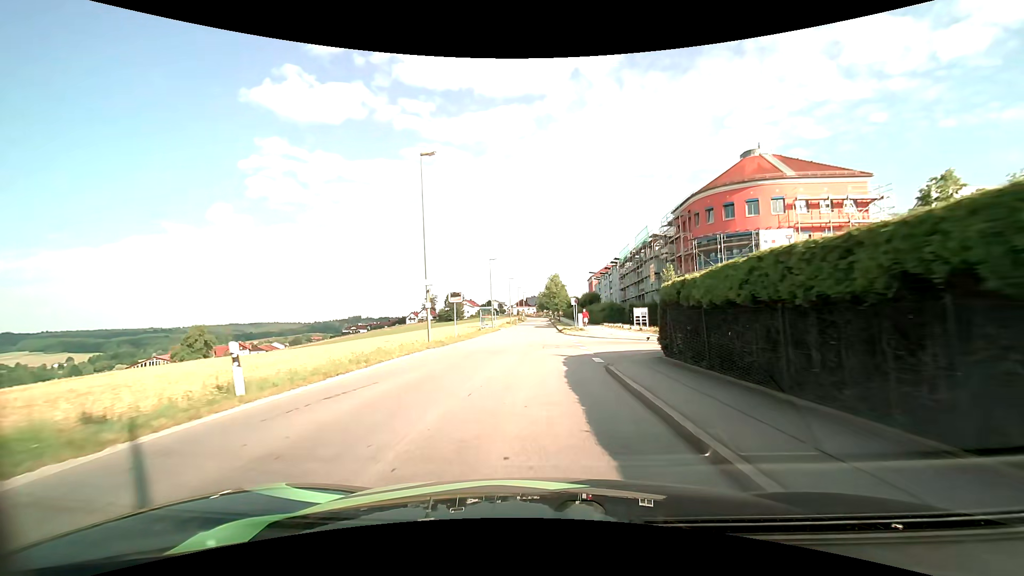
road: unclassified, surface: asphalt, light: Day
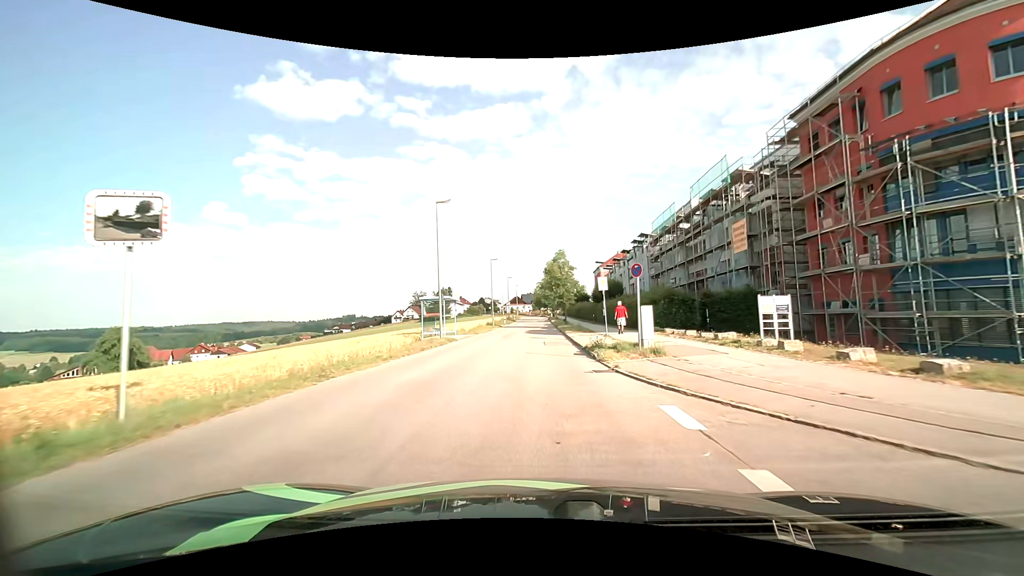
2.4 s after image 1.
(0.0, +27.2) m; 0°
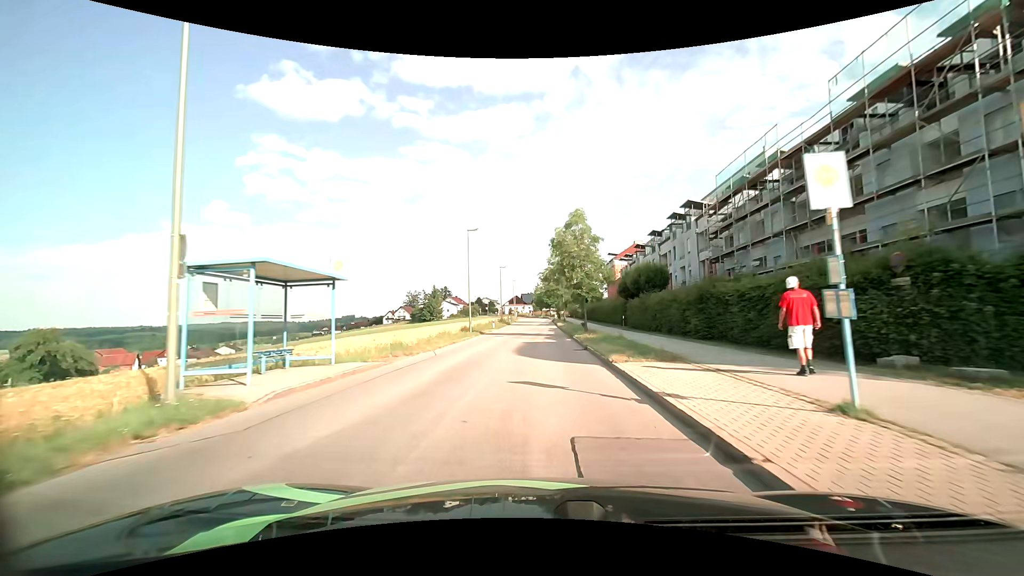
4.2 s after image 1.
(-0.1, +20.4) m; 0°
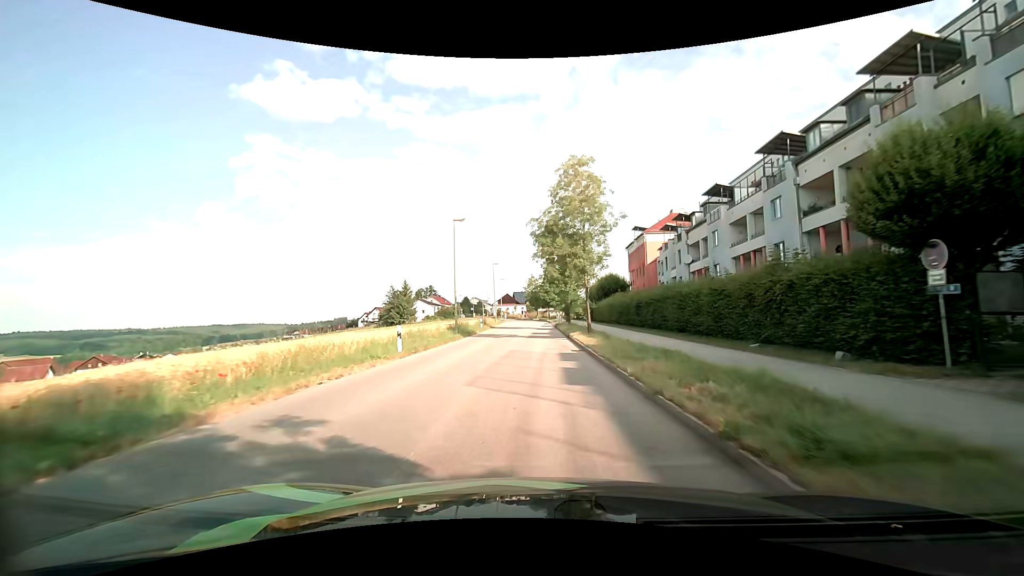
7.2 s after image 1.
(+0.3, +34.4) m; 0°
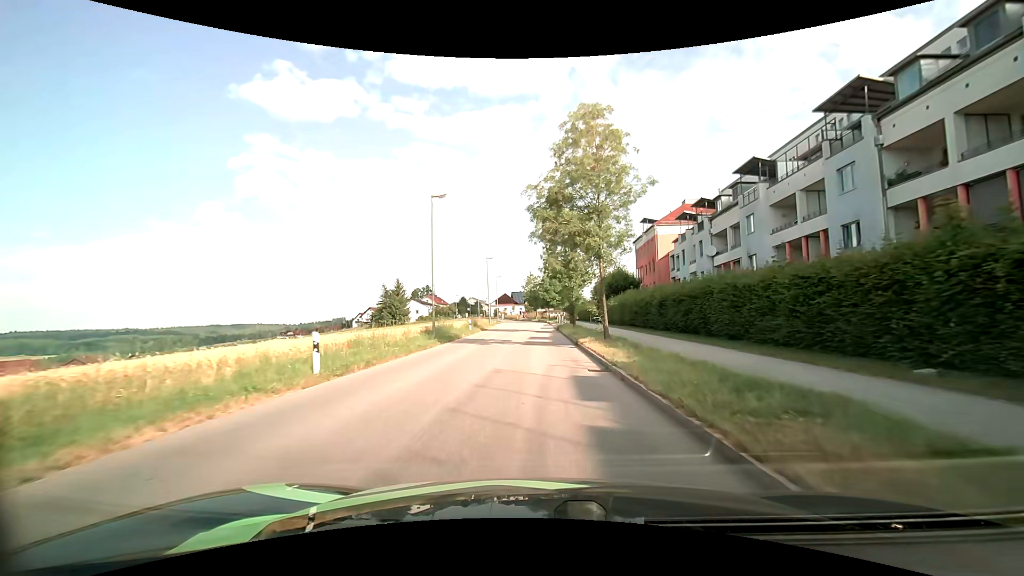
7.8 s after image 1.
(+0.1, +6.9) m; +1°
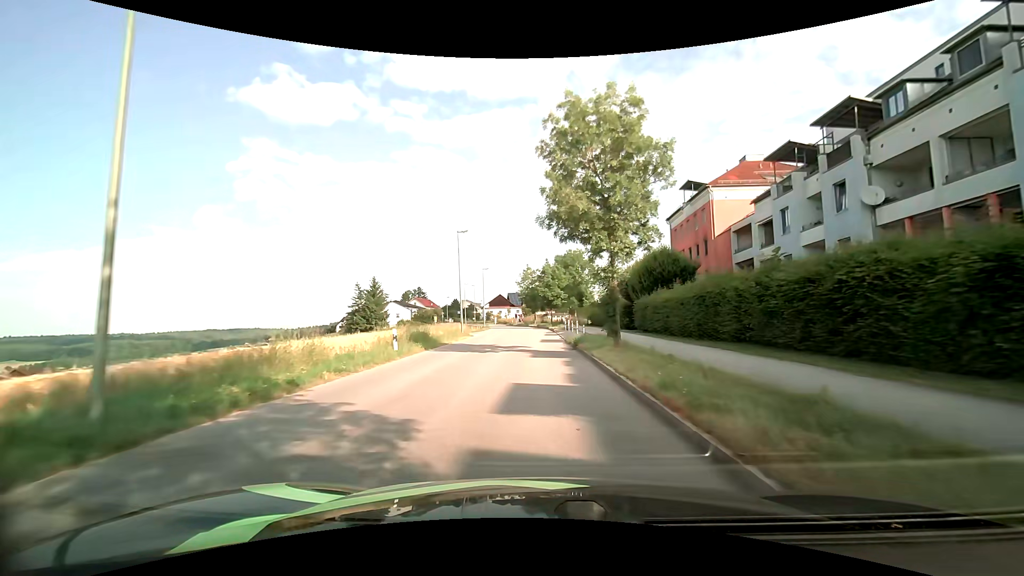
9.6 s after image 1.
(-0.1, +20.4) m; 0°
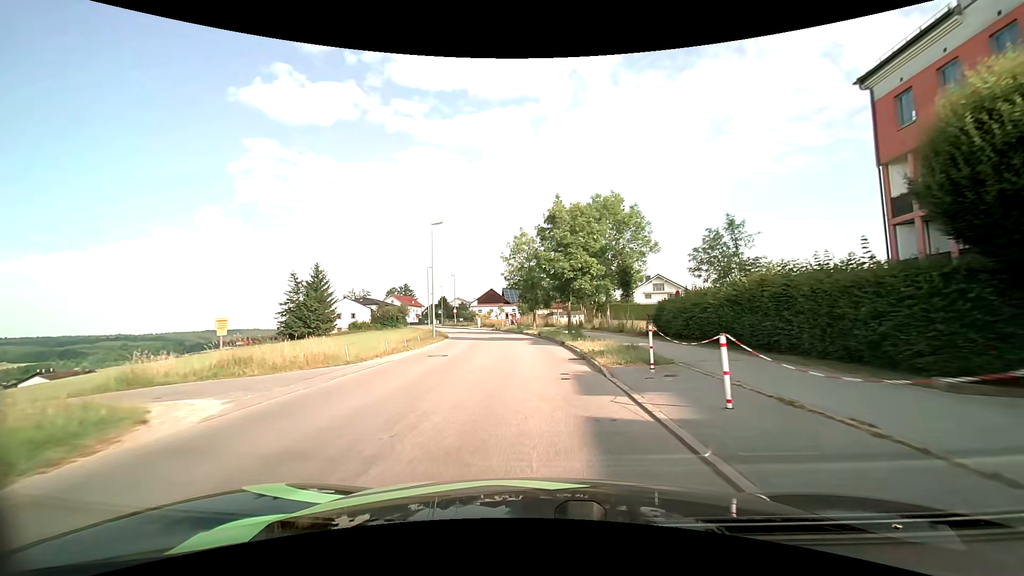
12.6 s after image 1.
(+0.1, +32.8) m; 0°
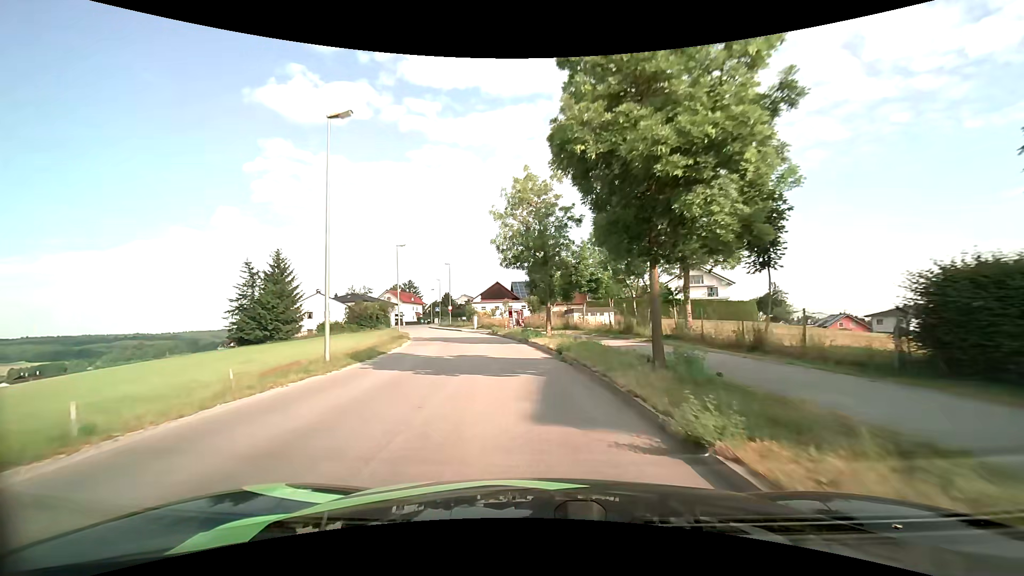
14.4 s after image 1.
(-0.1, +18.7) m; -1°
(0, +10) (-1, +20) (-3, +30) (-5, +40) (-8, +49) (-11, +59) (-14, +68) (-17, +78) (-20, +87) (-23, +97) m
